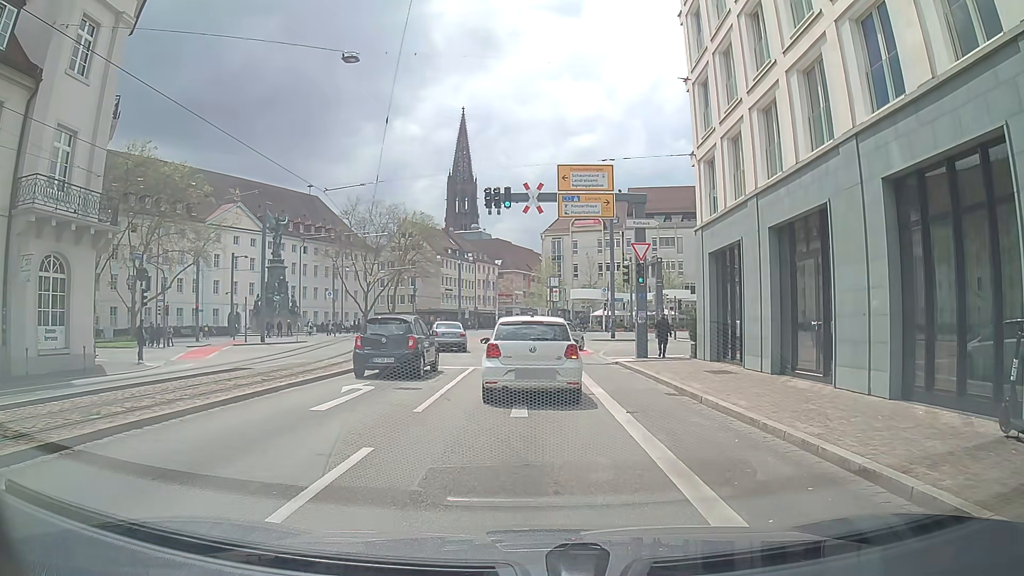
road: primary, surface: asphalt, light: Day
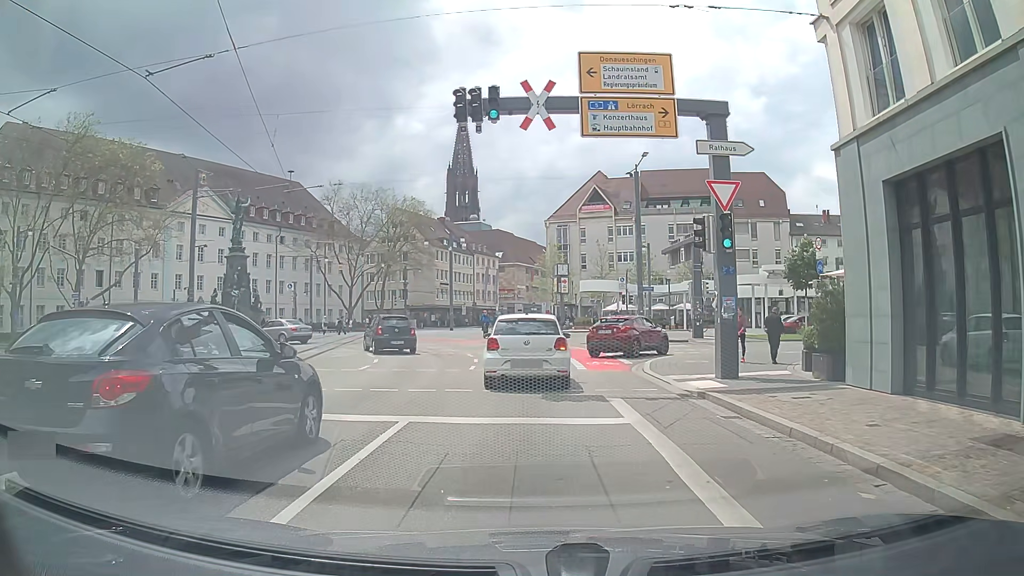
(-0.2, +11.4) m; -2°
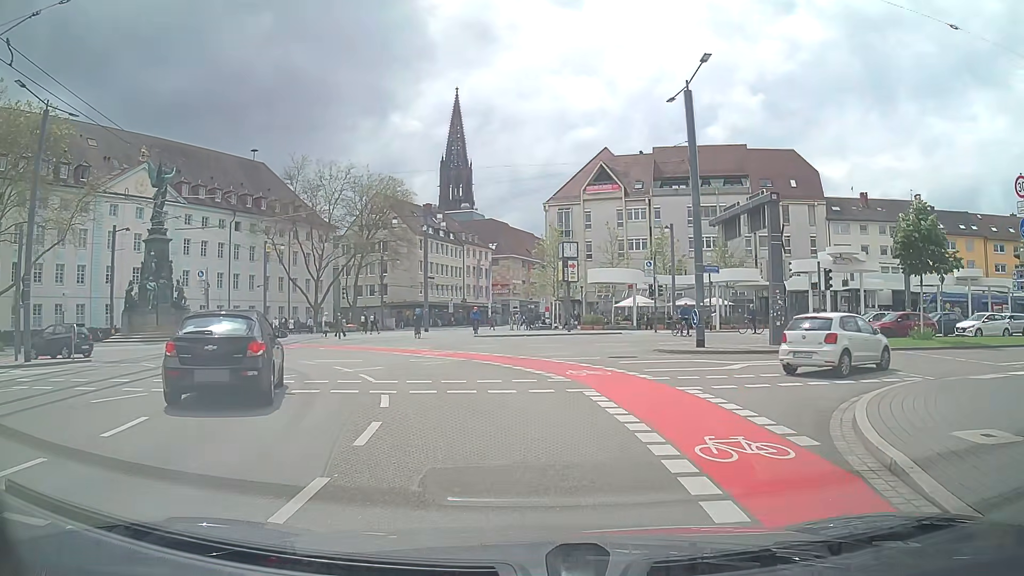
(+0.3, +14.4) m; +1°
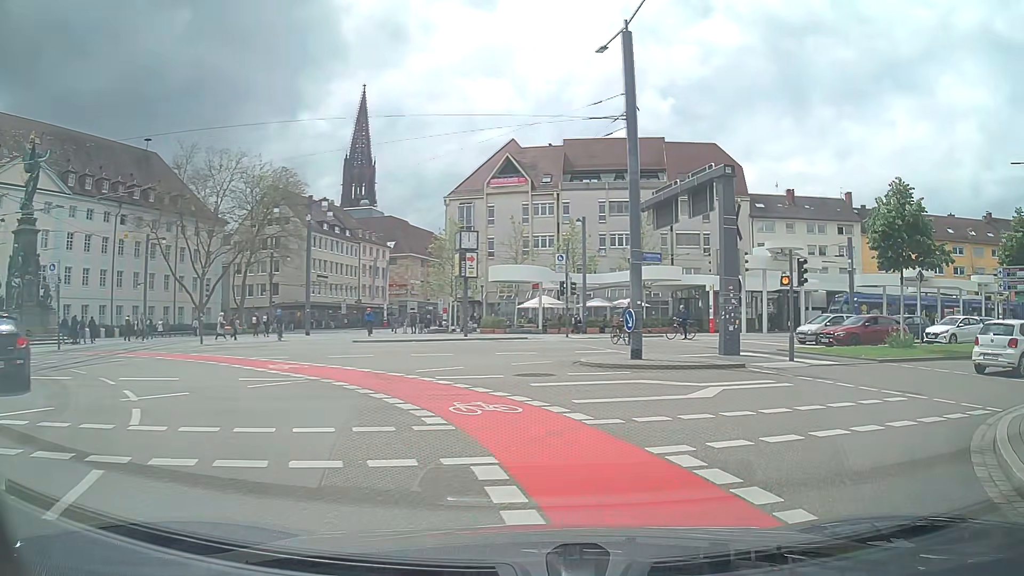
(+0.3, +5.9) m; +9°
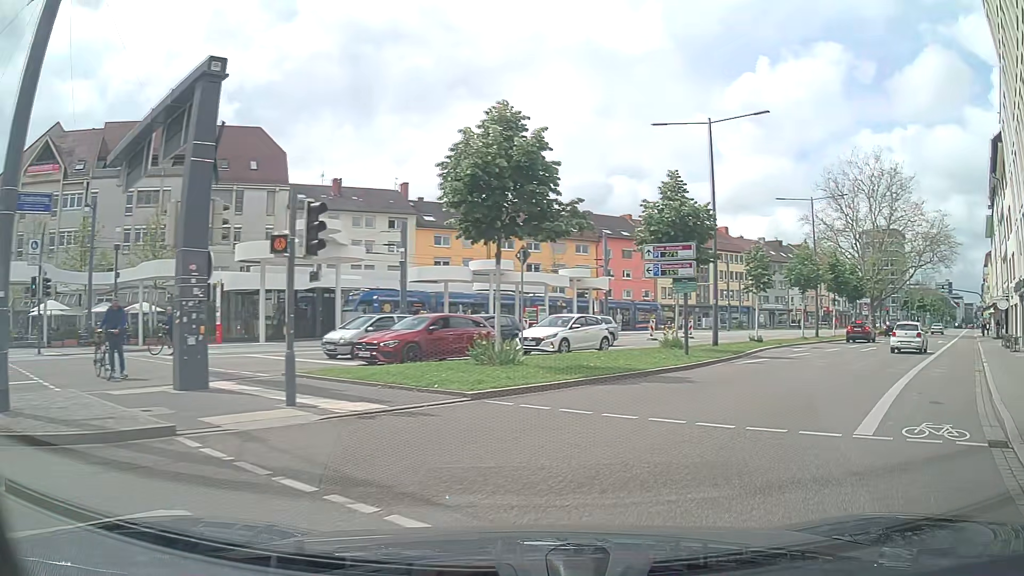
(+3.2, +9.4) m; +38°
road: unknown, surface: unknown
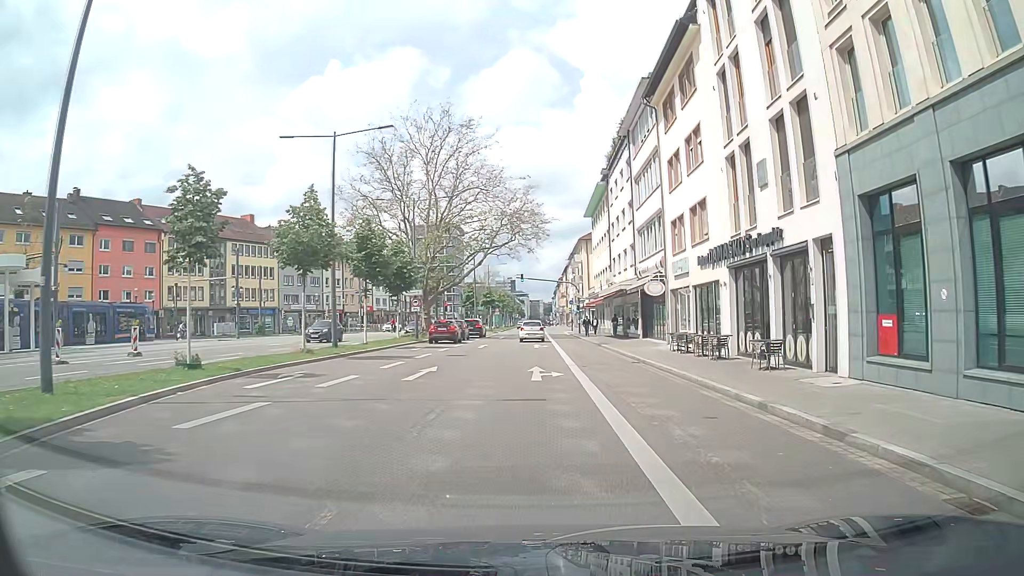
(+7.7, +16.6) m; +38°
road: primary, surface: asphalt
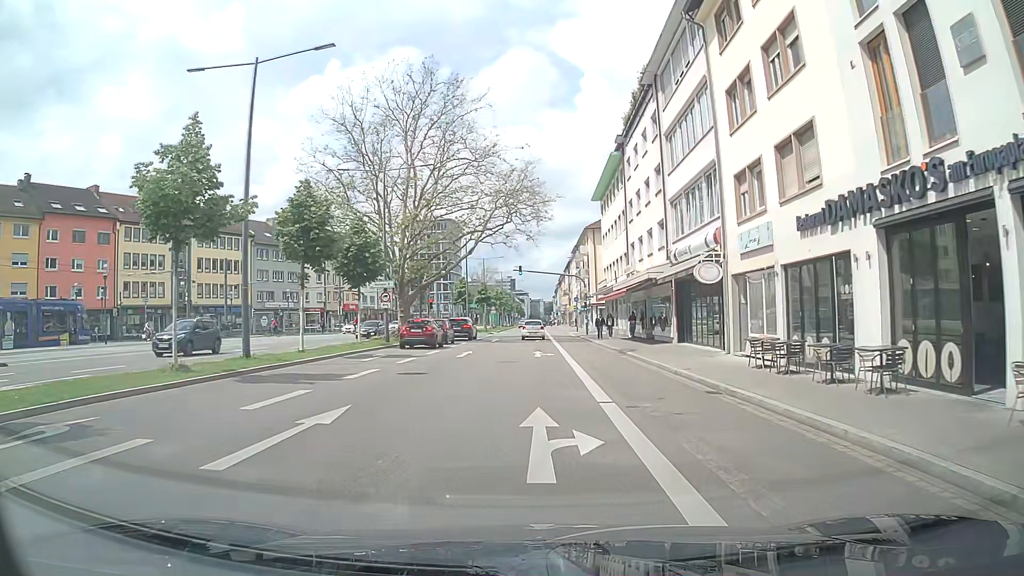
(0.0, +10.1) m; -1°
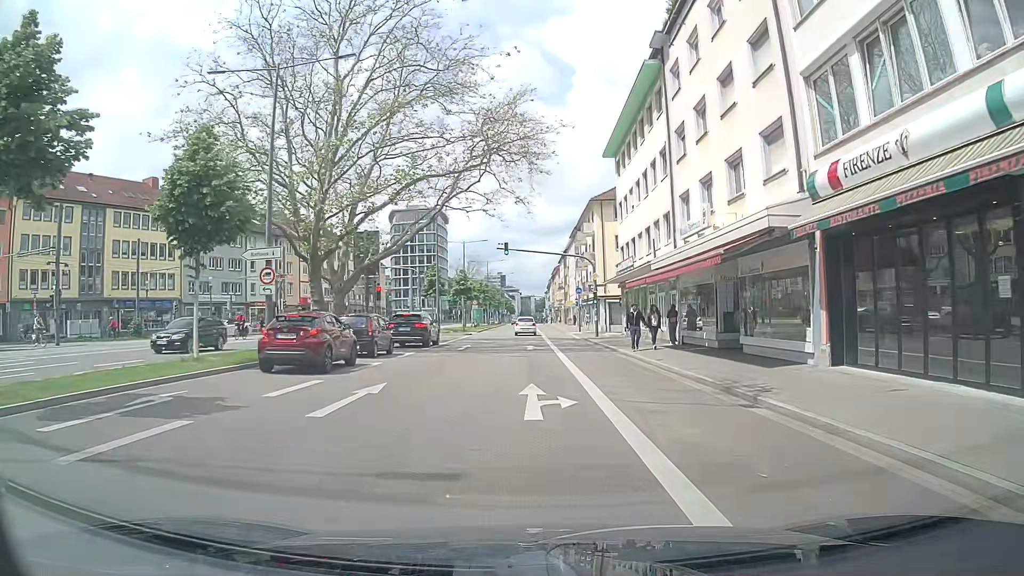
(+0.4, +16.8) m; +2°
